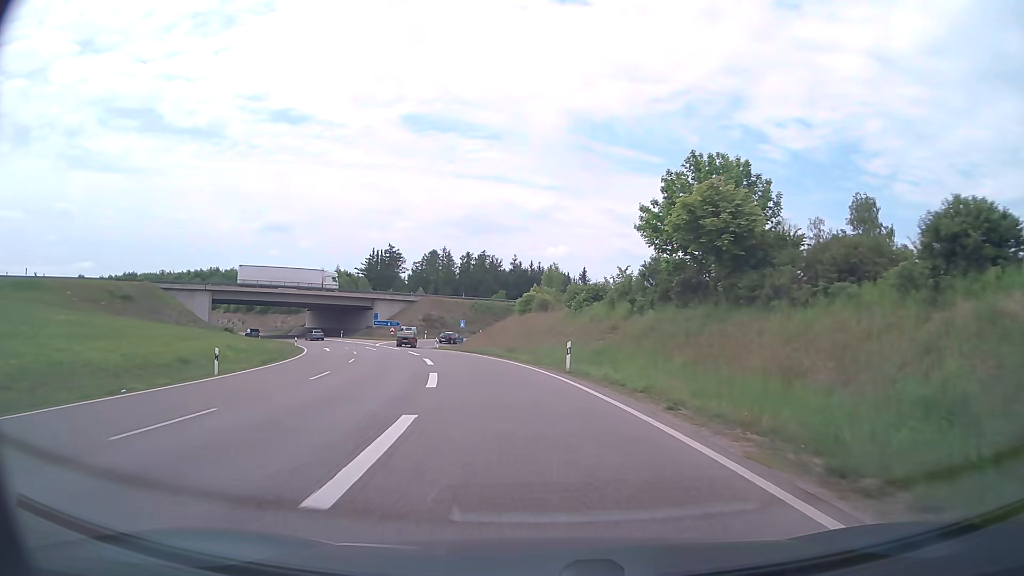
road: trunk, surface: asphalt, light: Day
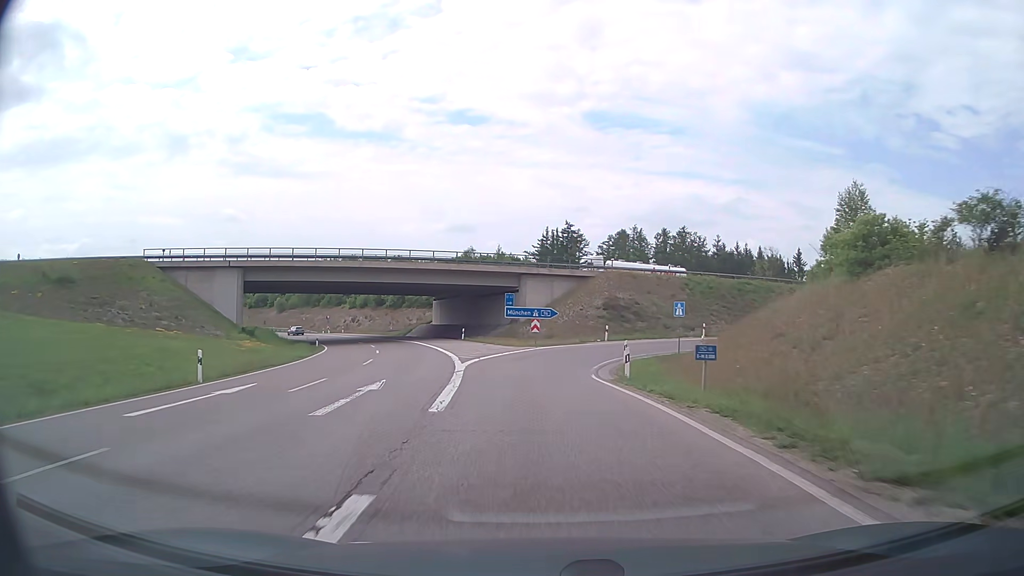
(-6.0, +42.1) m; -16°
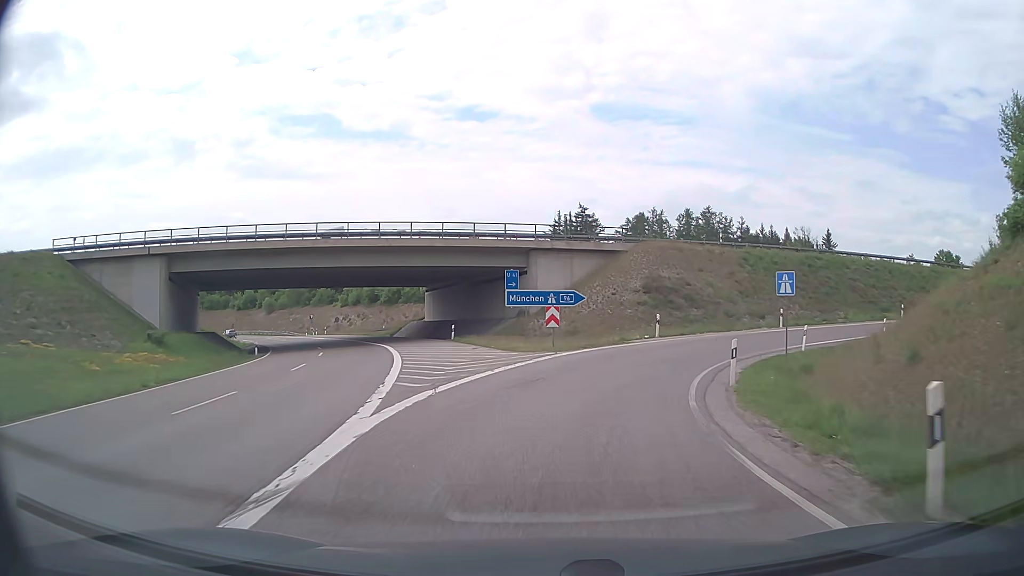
(-0.4, +15.6) m; -1°
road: motorway_link
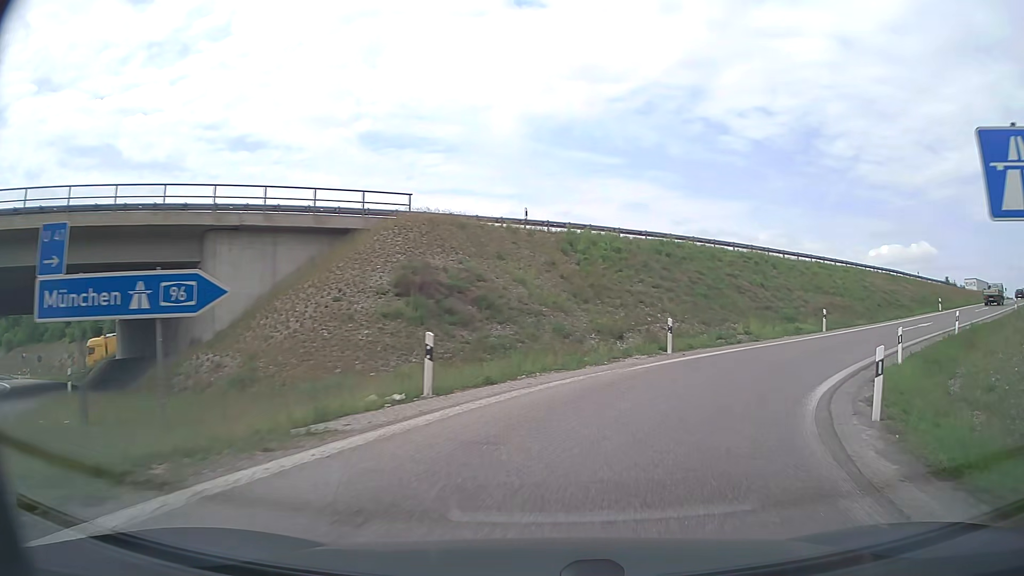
(+2.4, +20.4) m; +19°
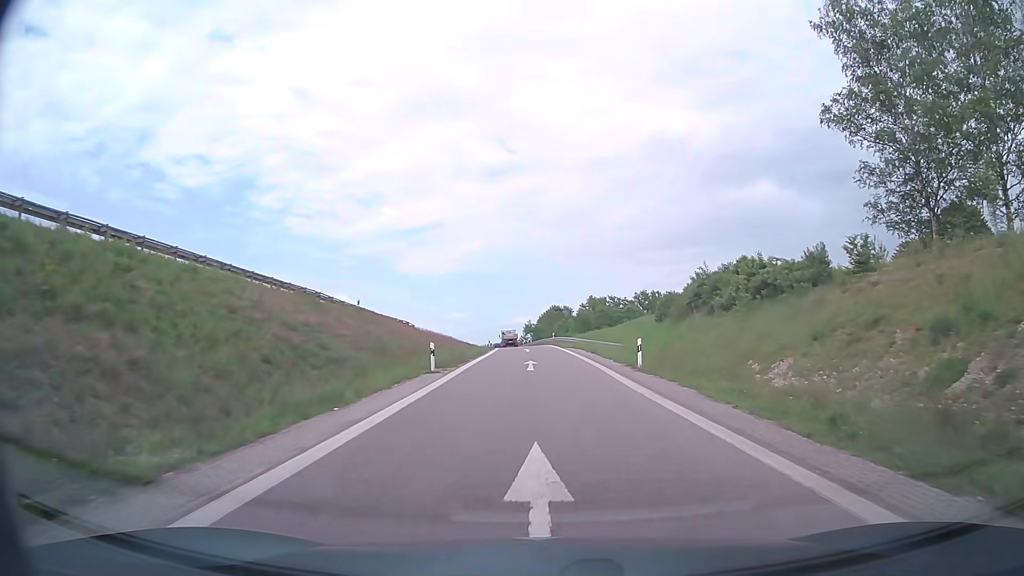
(+15.3, +29.1) m; +51°
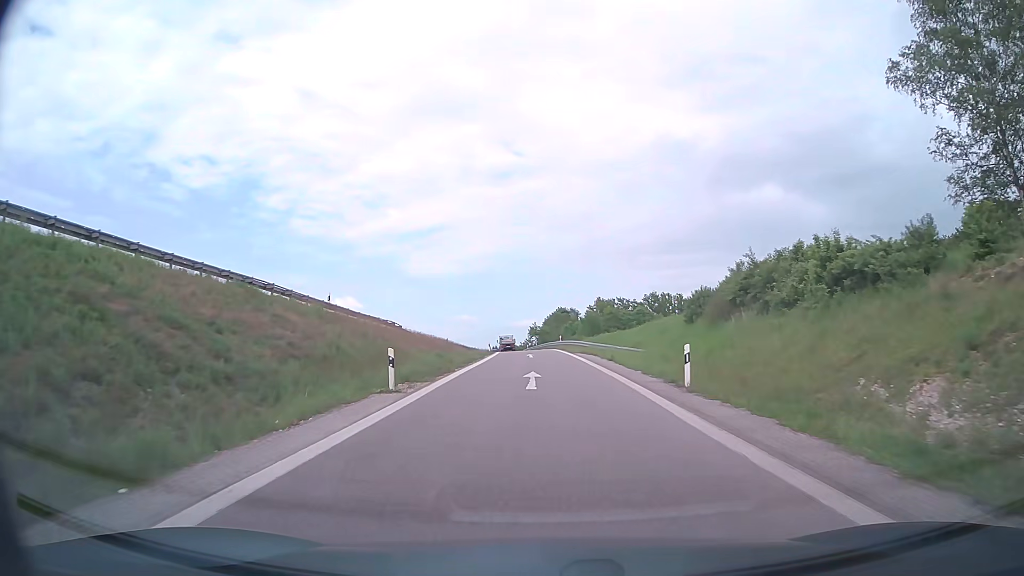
(0.0, +7.2) m; 0°
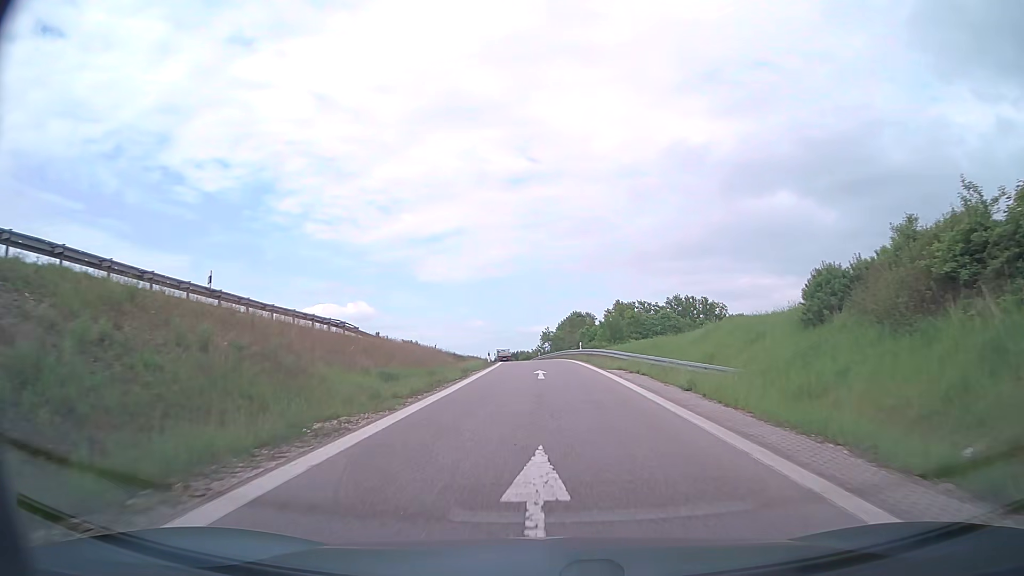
(-0.1, +15.1) m; -1°
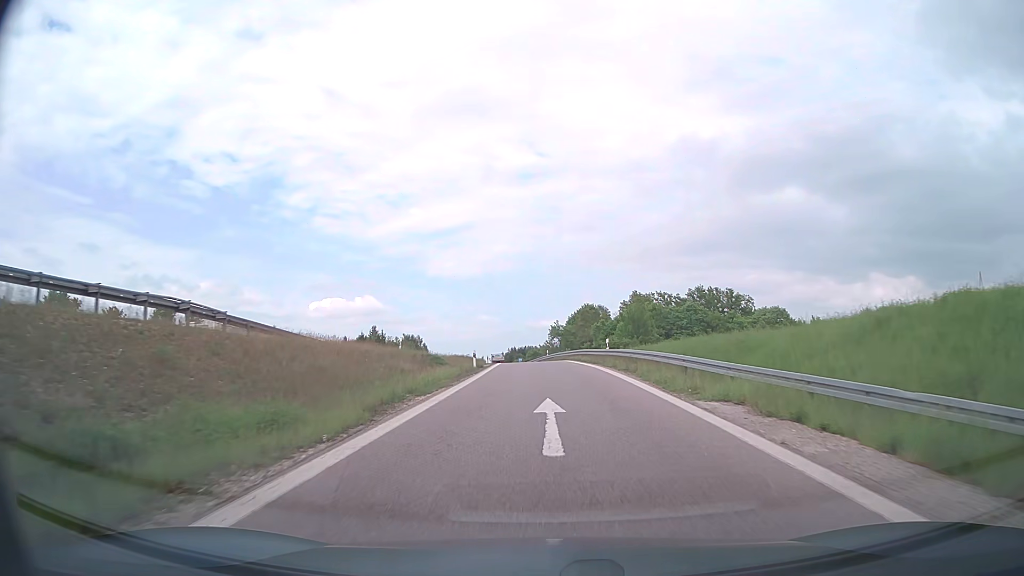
(-0.1, +16.3) m; -1°
(0, +10) (0, +20) (-1, +30) (-1, +40) (-2, +50) (-2, +60) (-3, +70) (-4, +80) (-5, +90) (-6, +100) m
